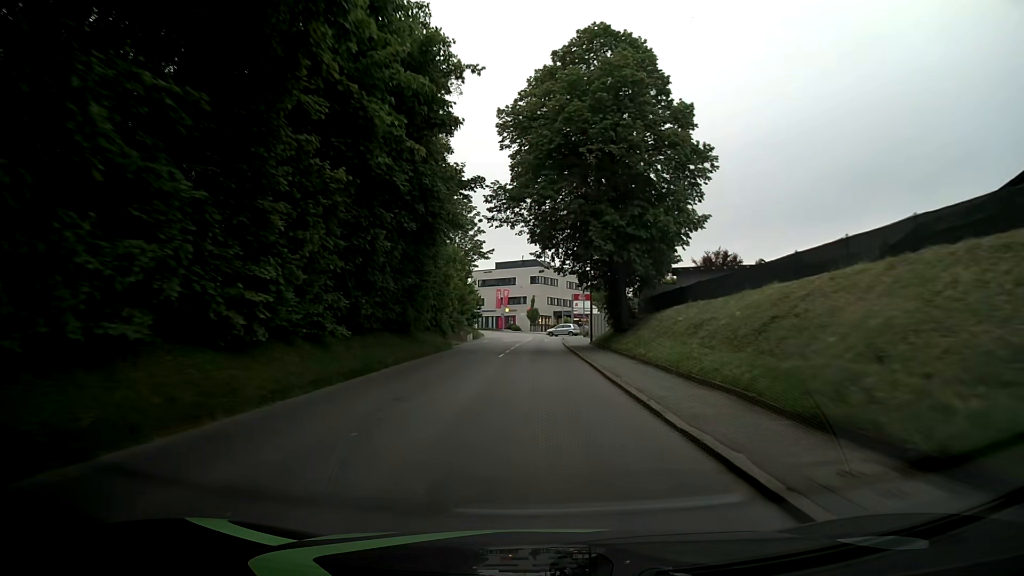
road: tertiary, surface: asphalt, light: Day
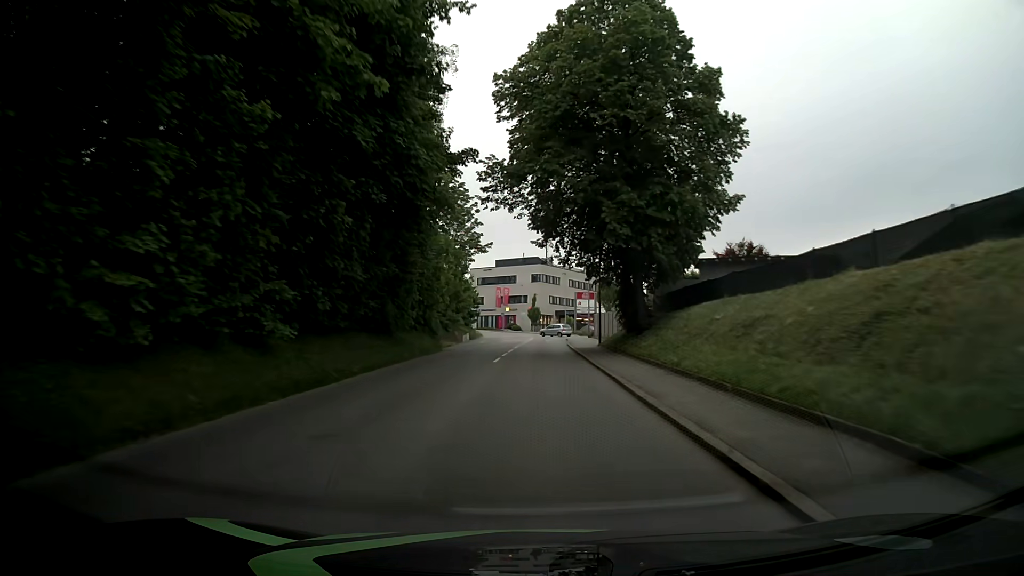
(0.0, +4.7) m; 0°
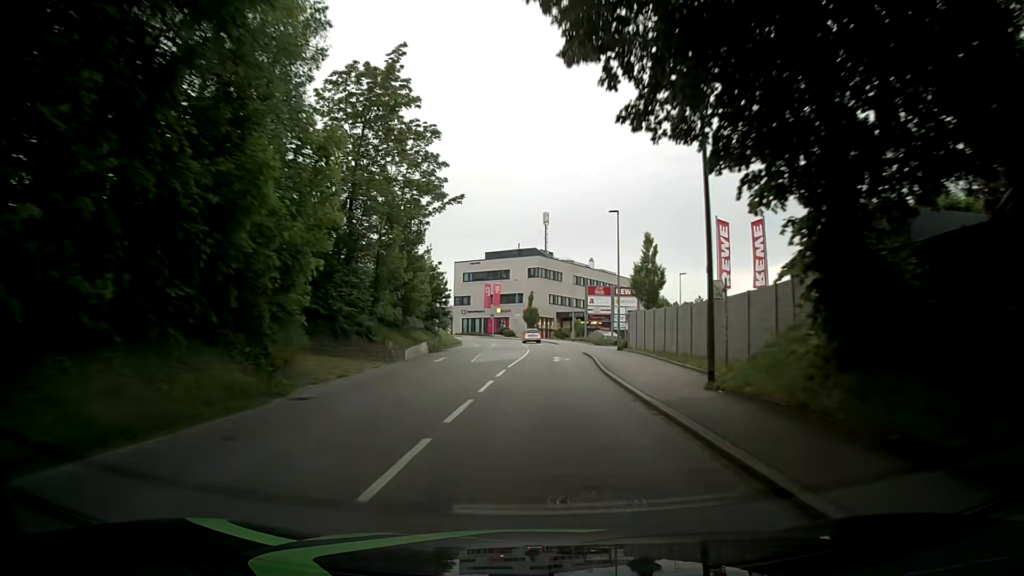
(+0.2, +23.3) m; 0°
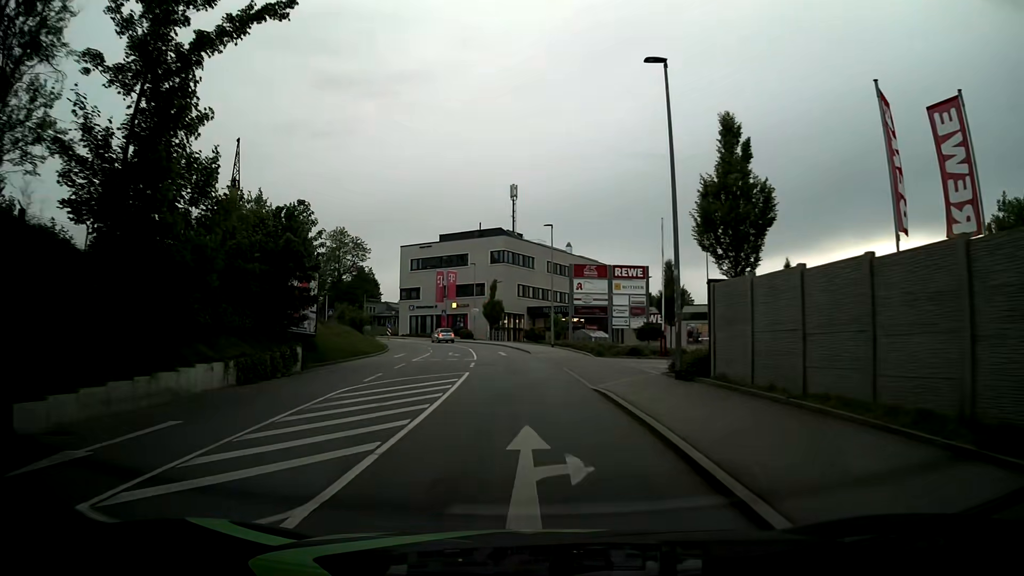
(+1.1, +23.1) m; +3°
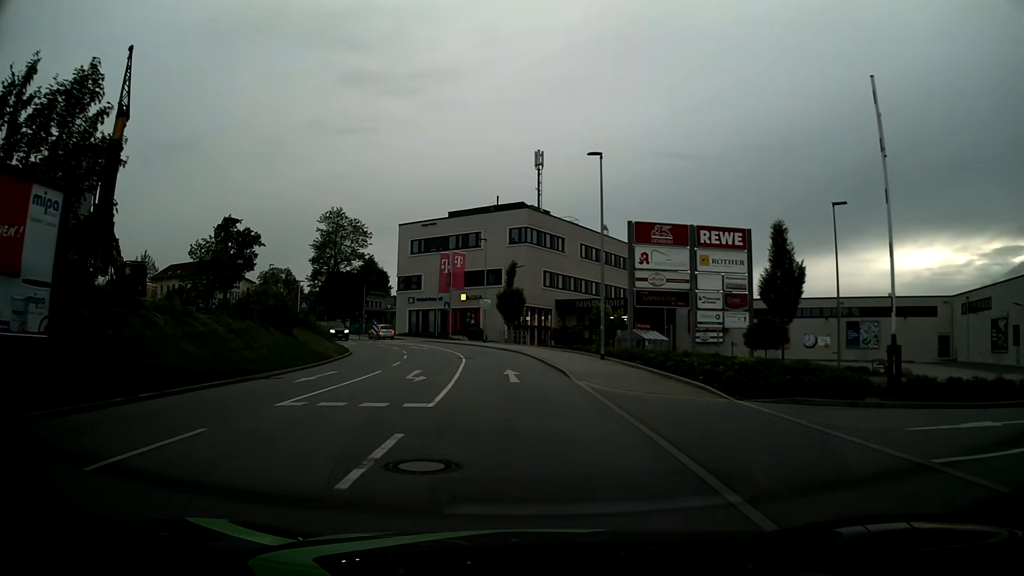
(-0.3, +18.6) m; -2°
